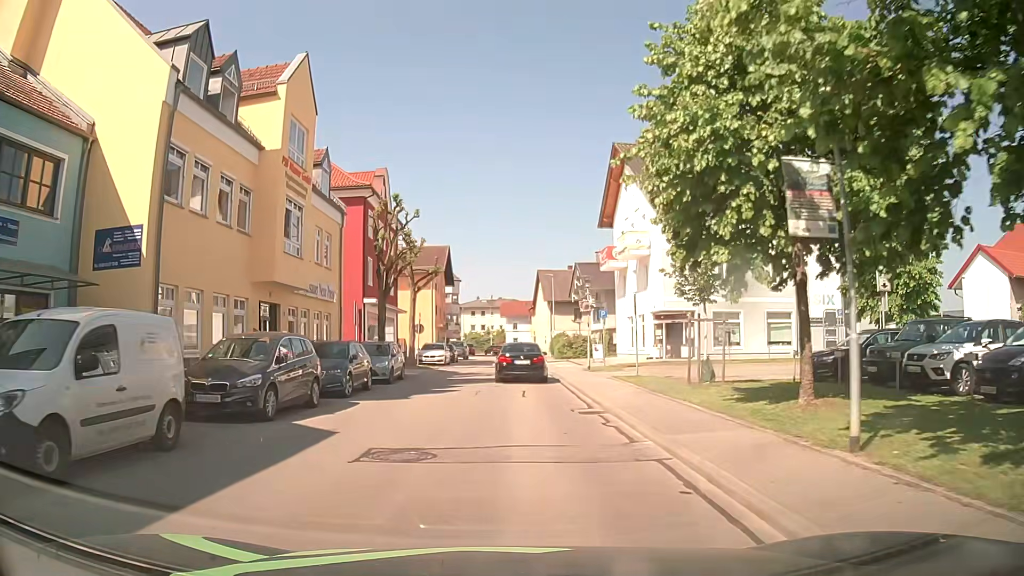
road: unclassified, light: Day
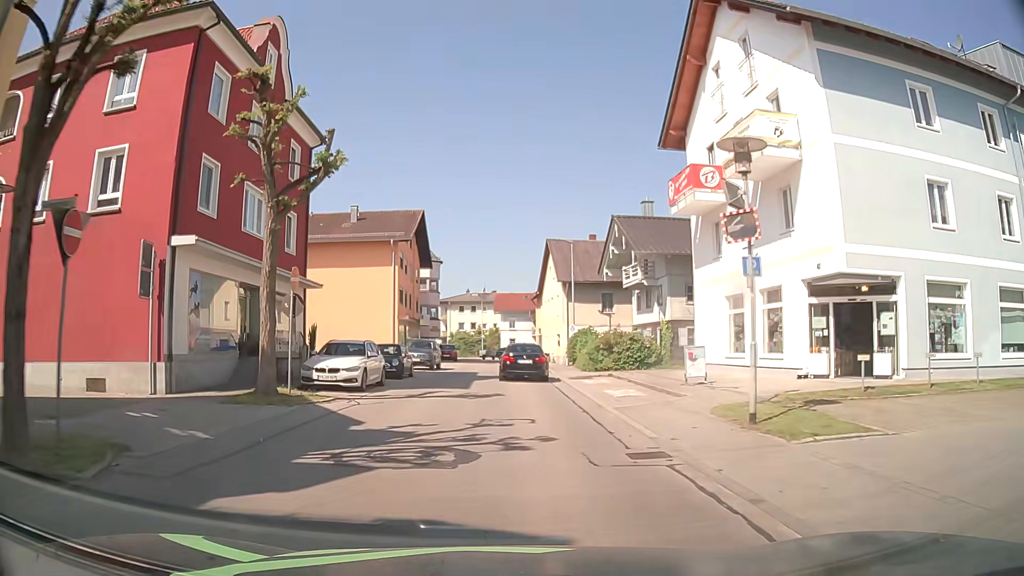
(-0.2, +22.8) m; 0°
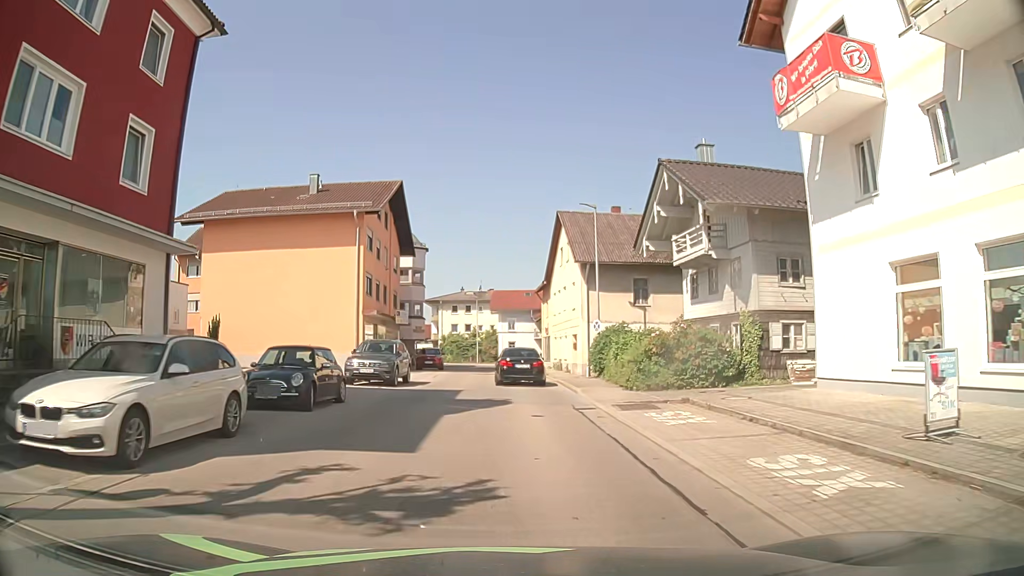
(+0.1, +12.1) m; +1°
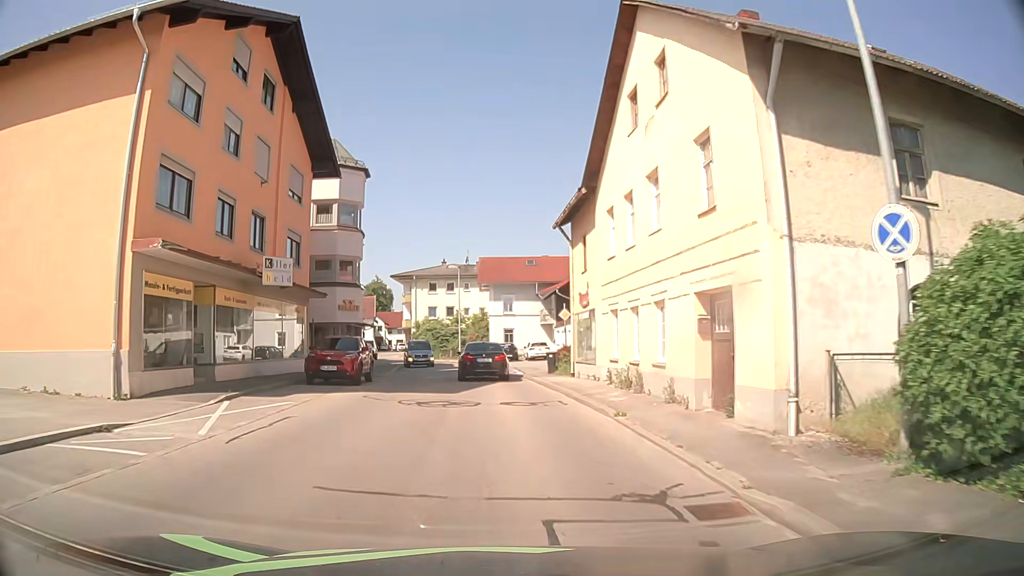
(-0.2, +24.7) m; 0°
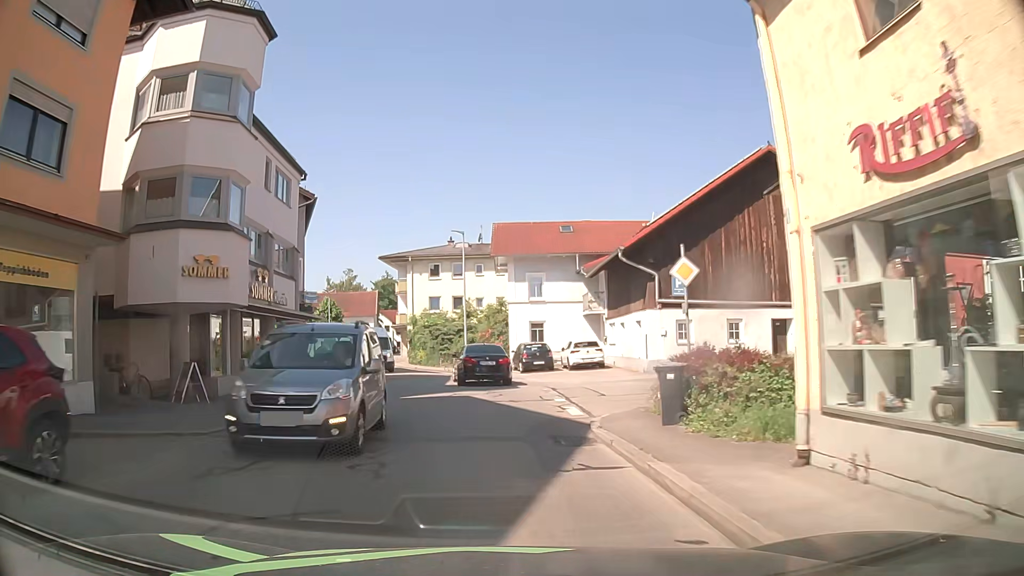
(-0.3, +18.4) m; -1°
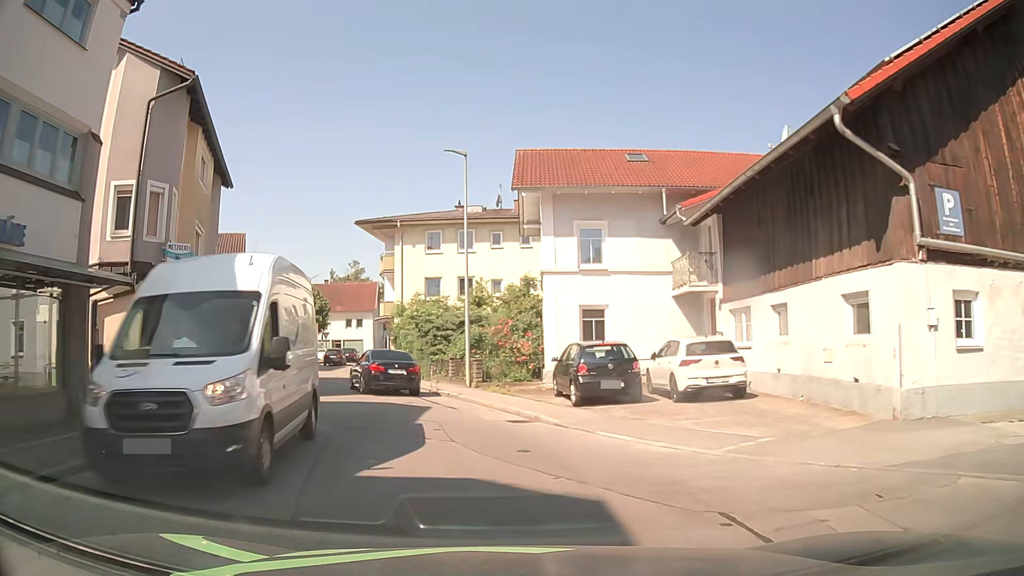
(-0.7, +17.1) m; -3°
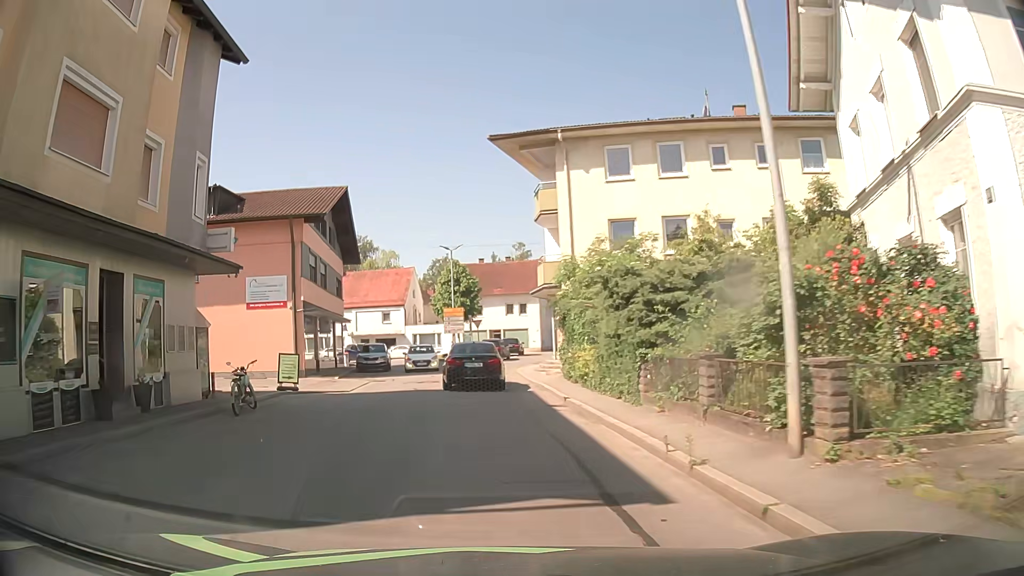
(-2.1, +16.0) m; -14°
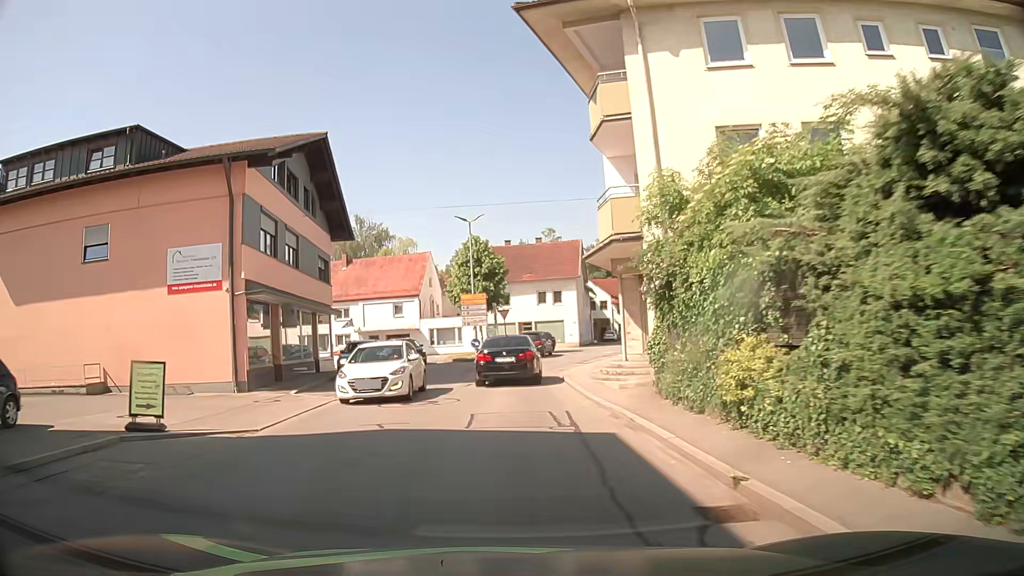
(-0.5, +10.5) m; -3°
(0, +10) (0, +20) (0, +30) (+2, +40) (+2, +50) (-4, +57) (-13, +60) (-23, +63) (-32, +67) (-41, +71) m
